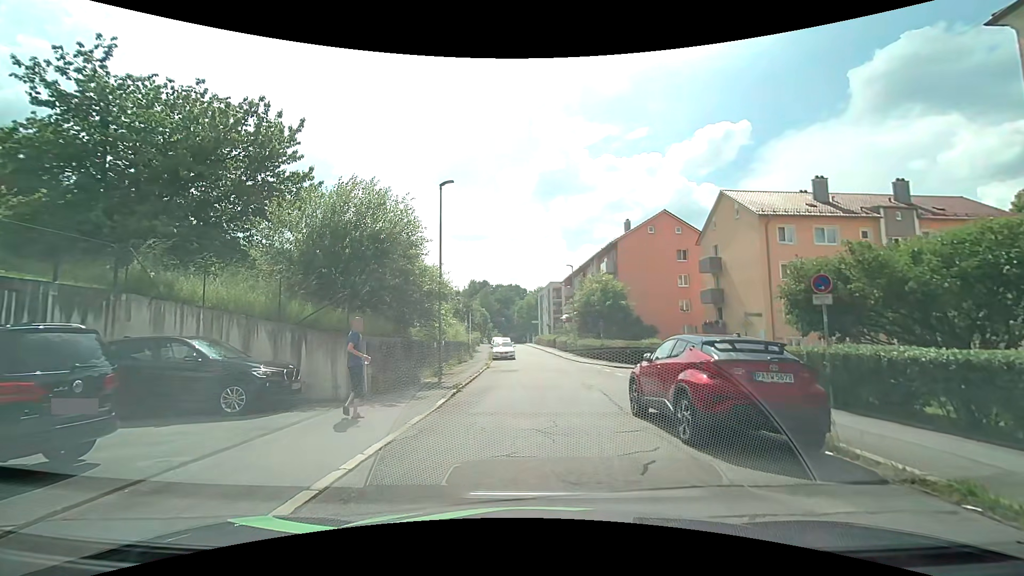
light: Day
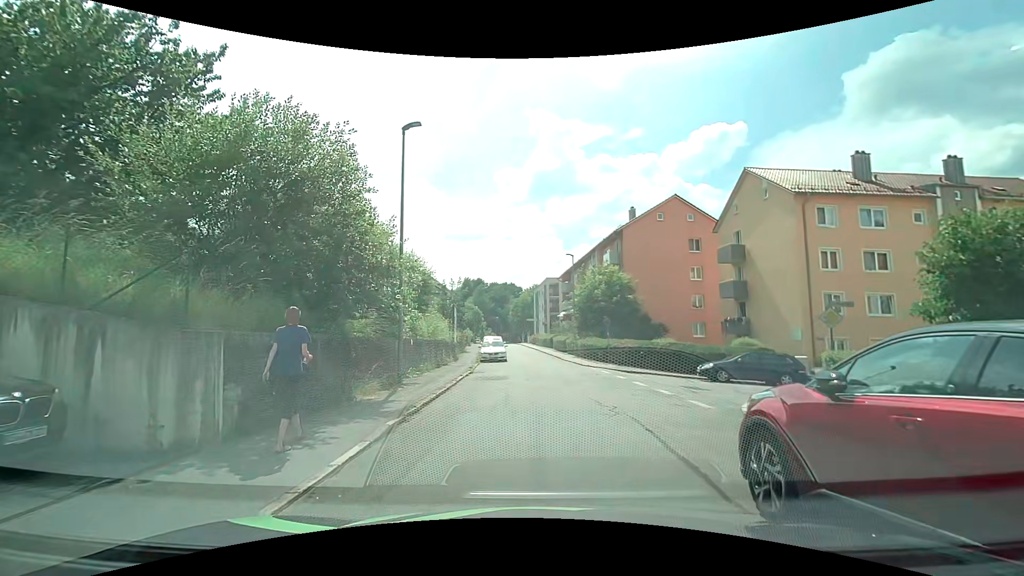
(+0.2, +5.7) m; +1°
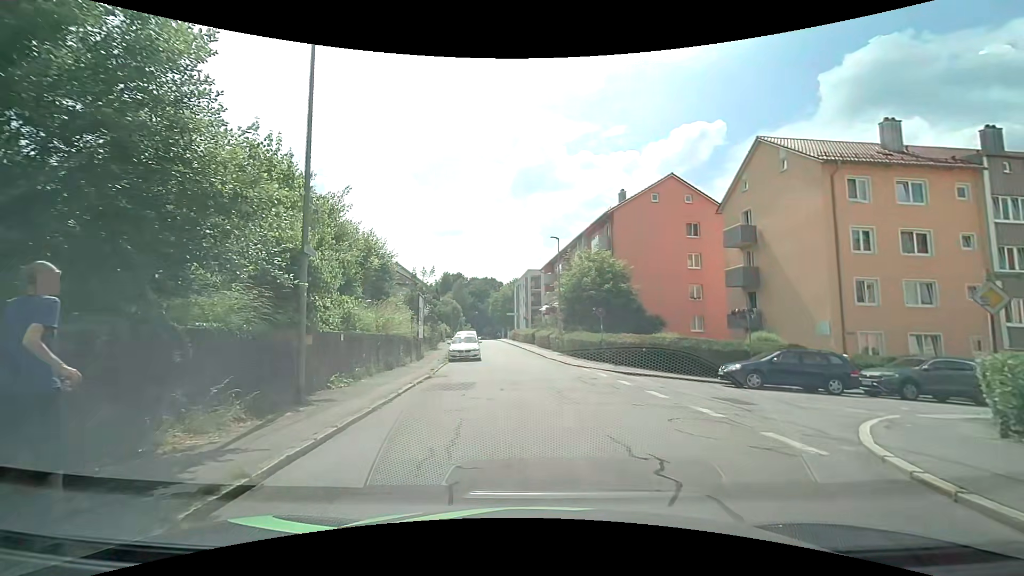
(+0.1, +5.3) m; +3°
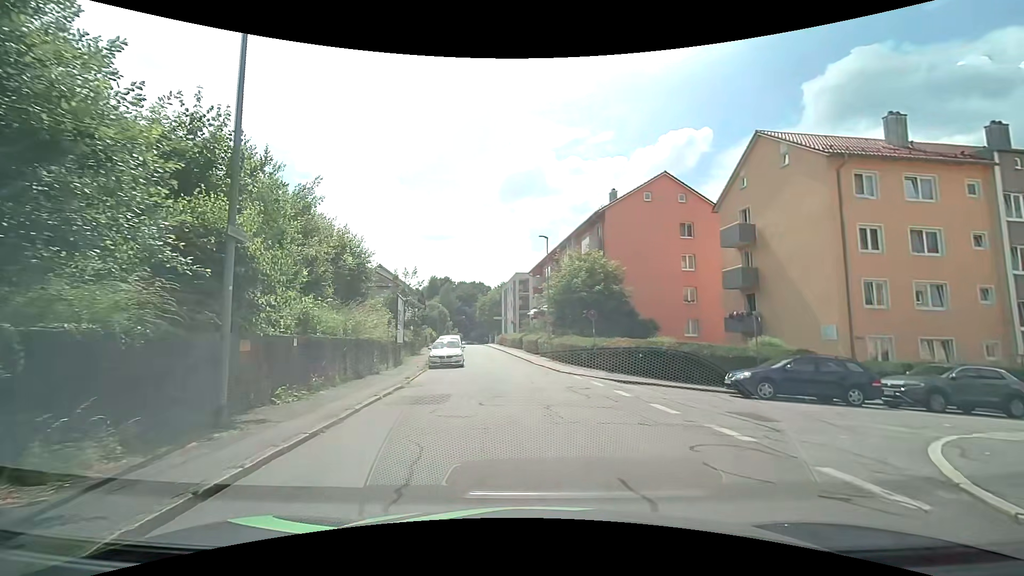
(0.0, +2.0) m; +1°
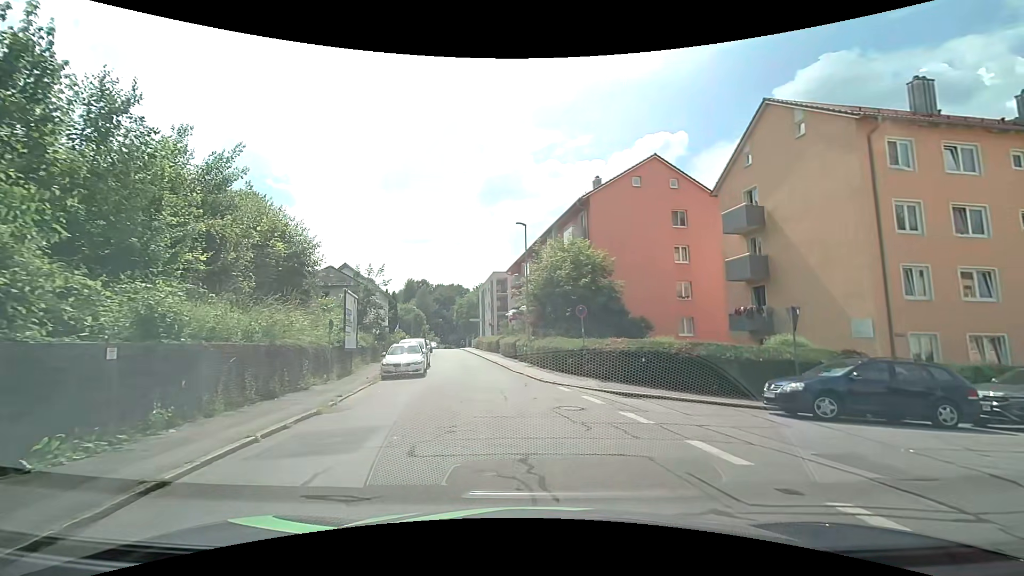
(+0.1, +4.6) m; +3°
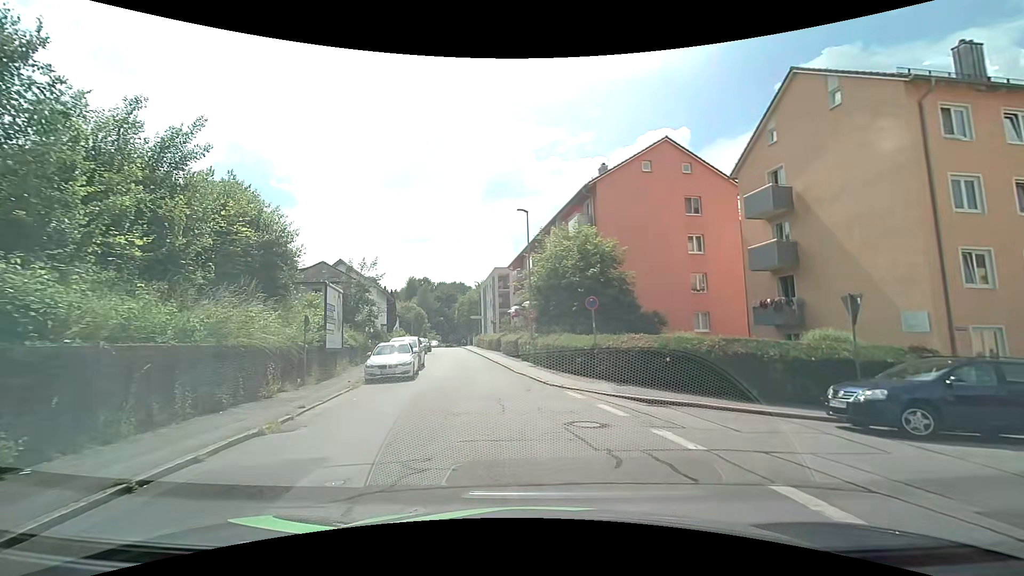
(0.0, +2.5) m; -1°
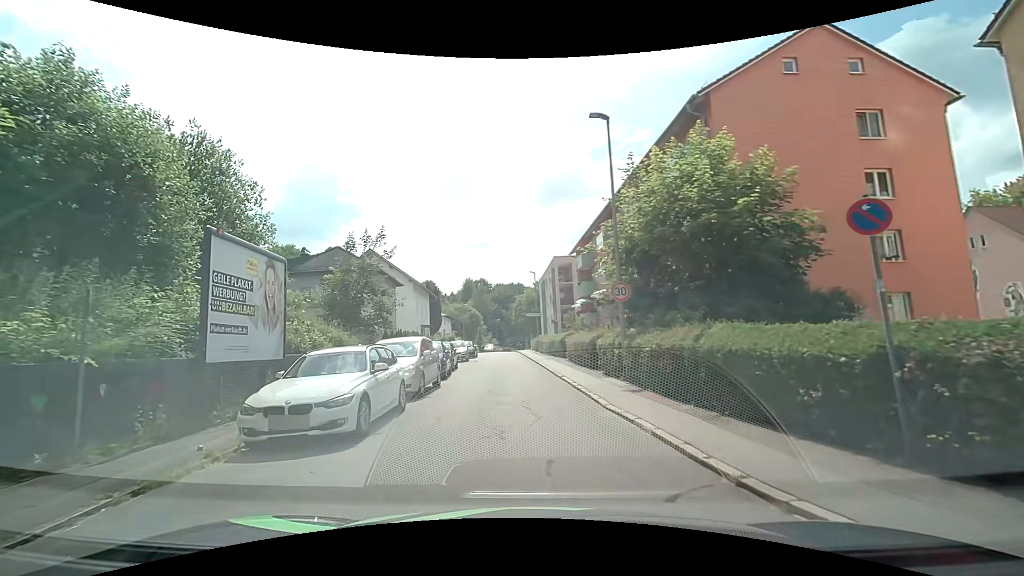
(-0.6, +11.4) m; -6°
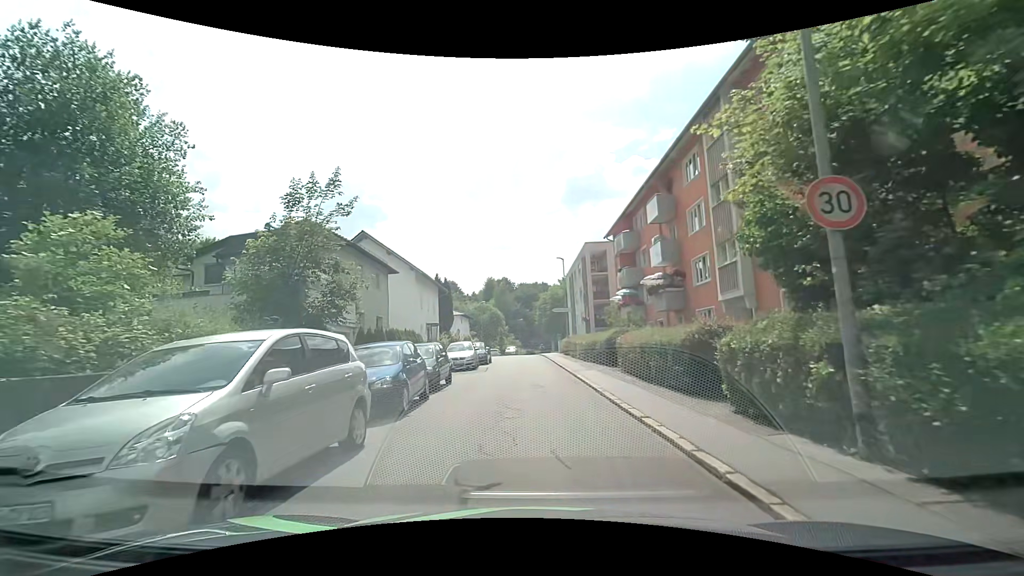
(-0.3, +9.4) m; -4°
(0, +10) (0, +20) (-1, +30) (0, +40) (0, +50) (-1, +60) (-1, +70) (-1, +80) (0, +90) (+1, +100) m
